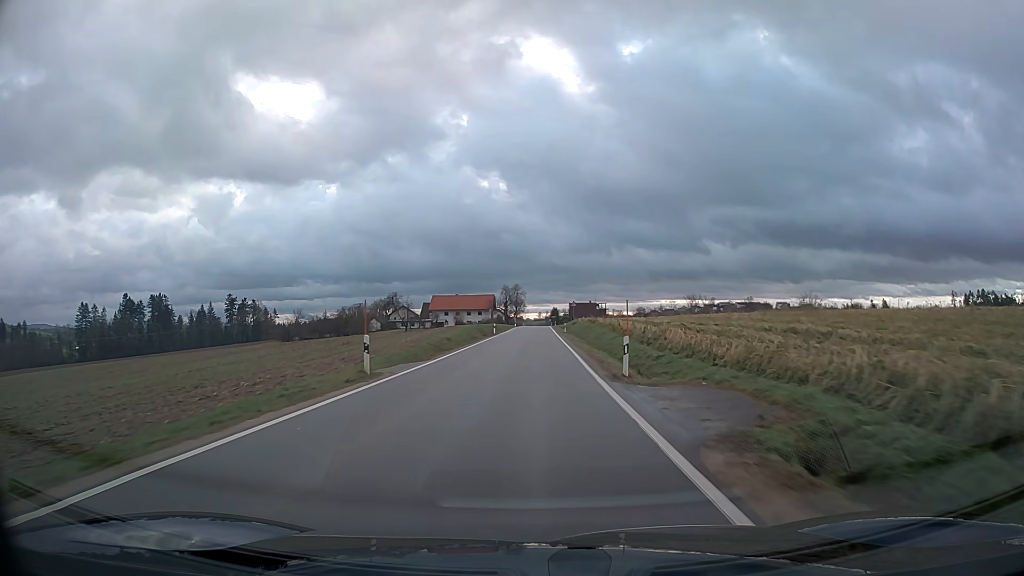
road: tertiary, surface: asphalt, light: Day
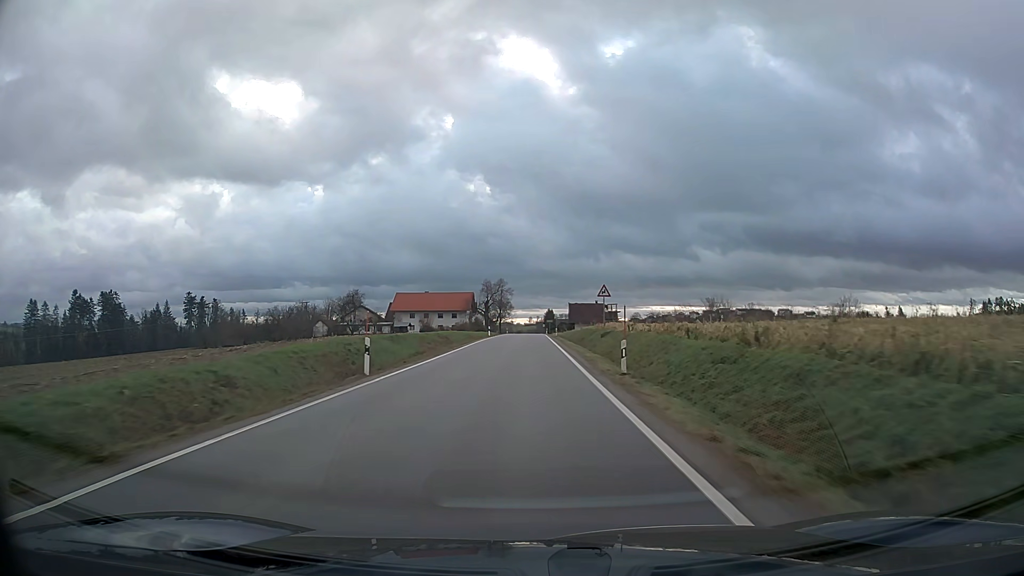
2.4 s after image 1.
(+0.3, +46.9) m; +1°
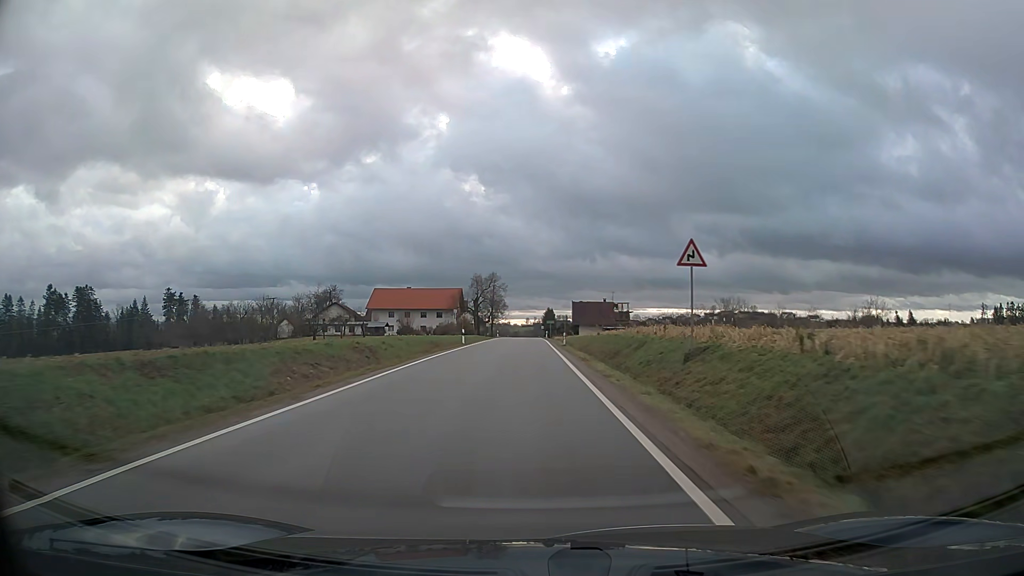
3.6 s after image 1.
(0.0, +22.9) m; 0°
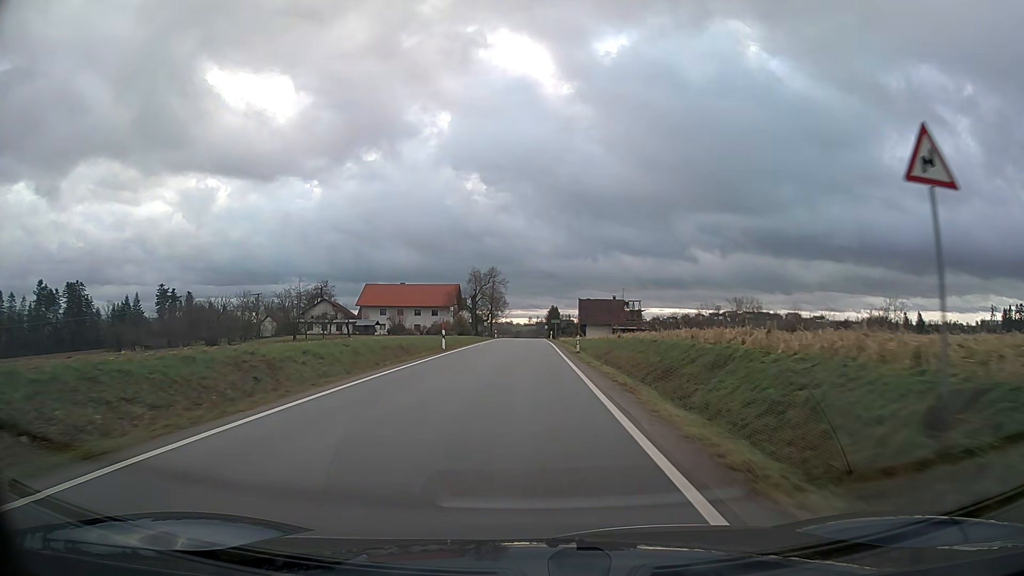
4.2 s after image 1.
(0.0, +11.2) m; 0°
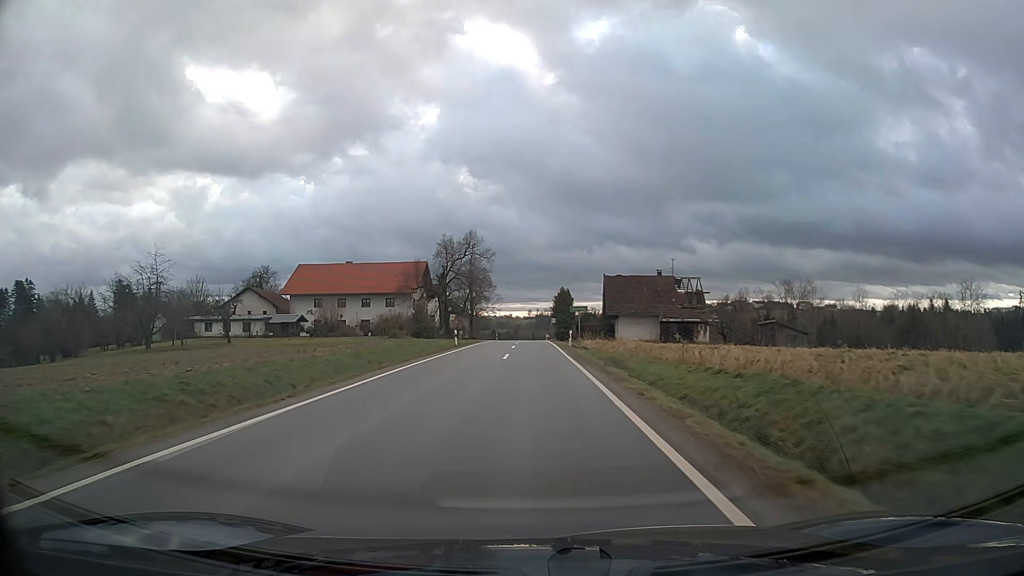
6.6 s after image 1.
(0.0, +43.5) m; 0°
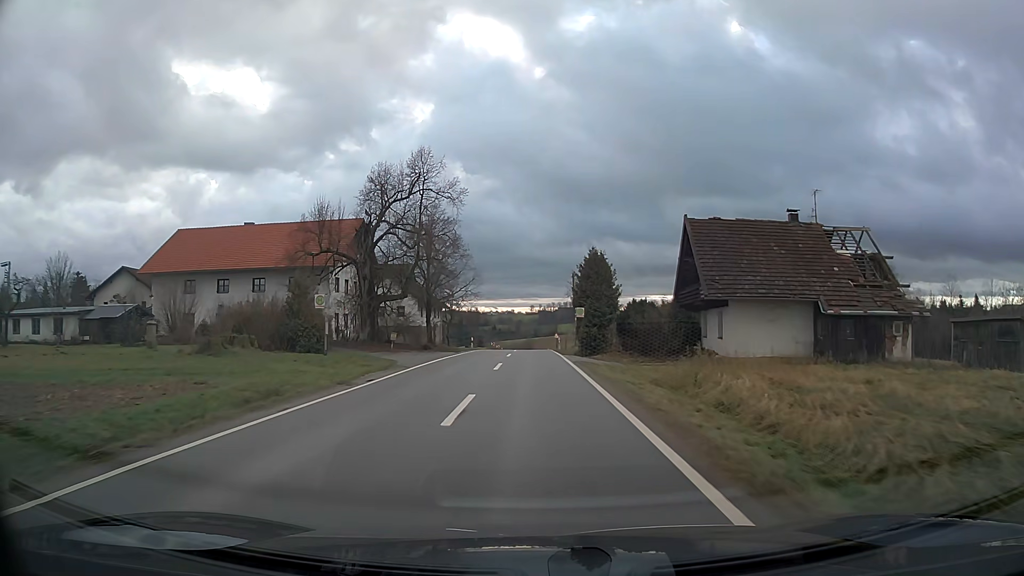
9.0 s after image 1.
(-0.1, +40.0) m; 0°
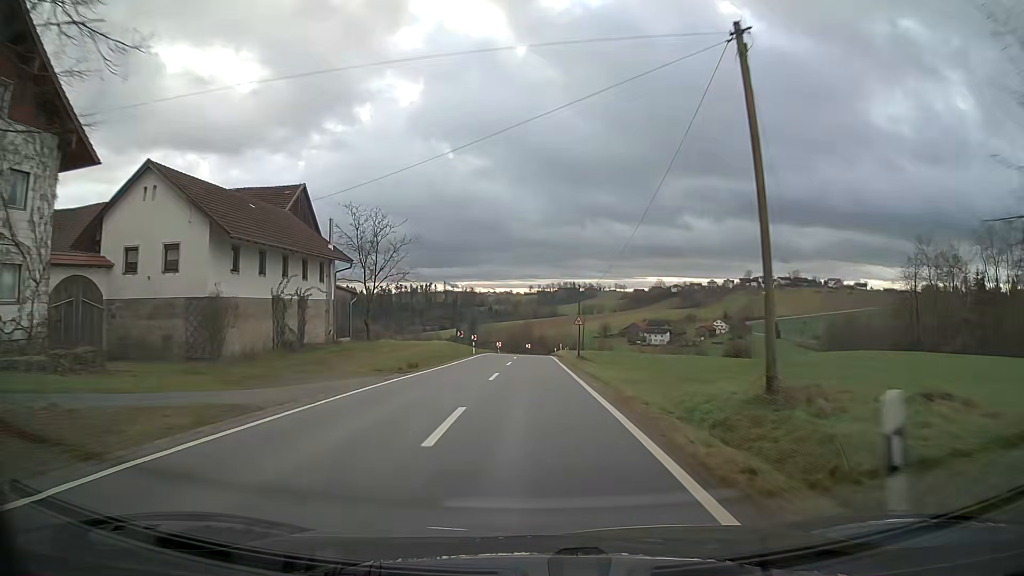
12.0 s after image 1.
(0.0, +49.2) m; 0°
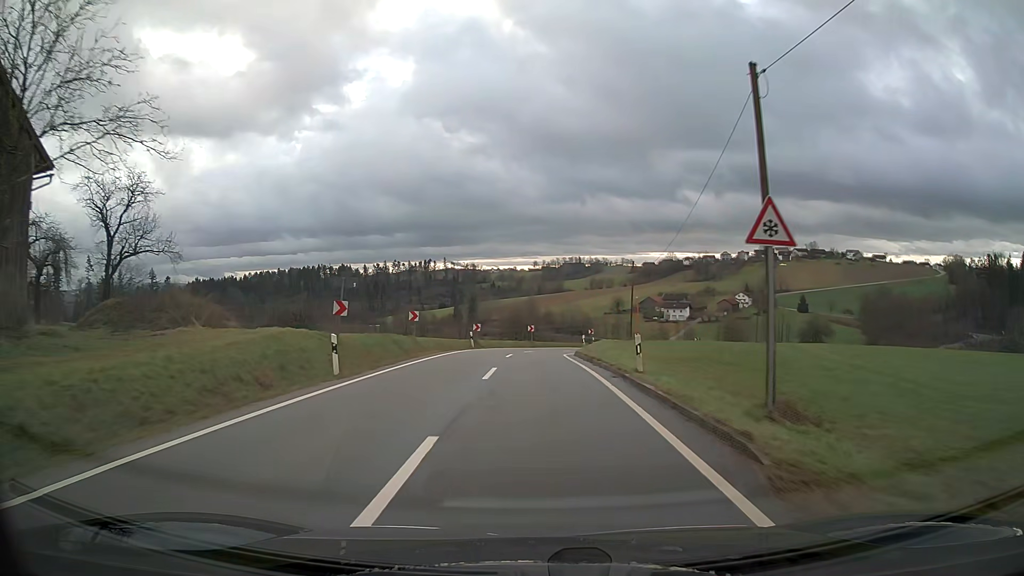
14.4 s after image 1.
(0.0, +40.0) m; 0°
